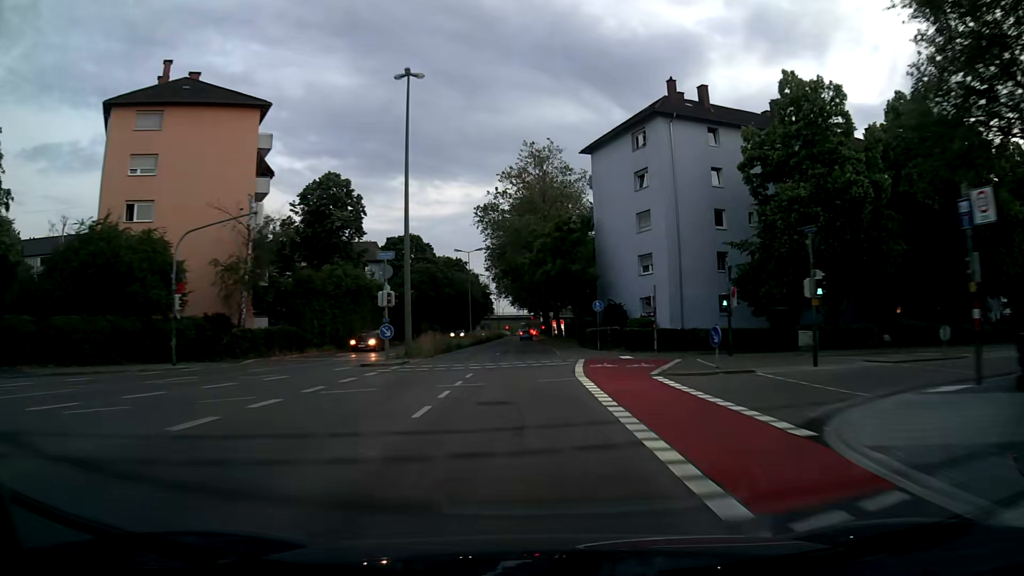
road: secondary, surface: asphalt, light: Dusk
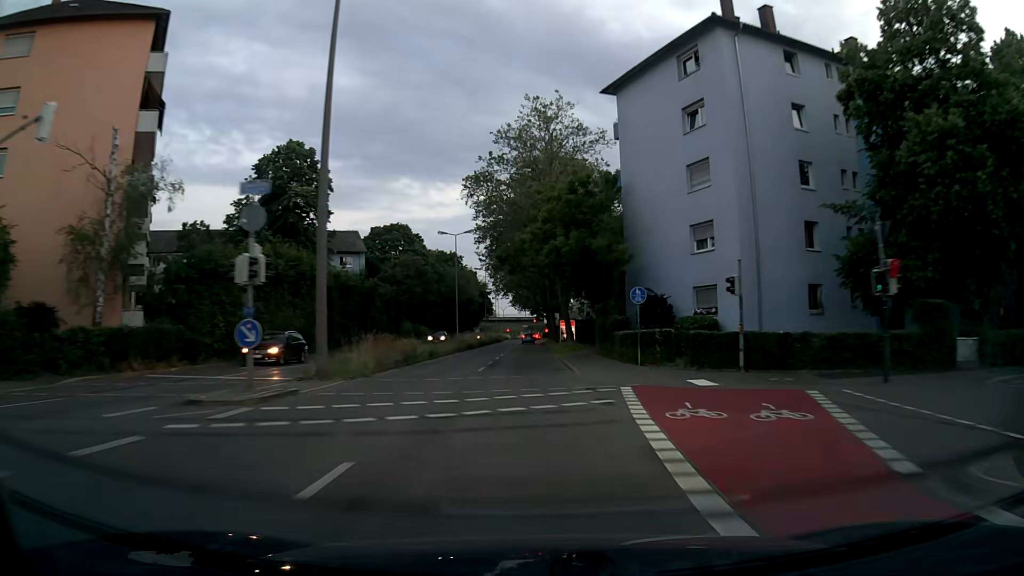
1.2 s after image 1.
(0.0, +14.2) m; 0°
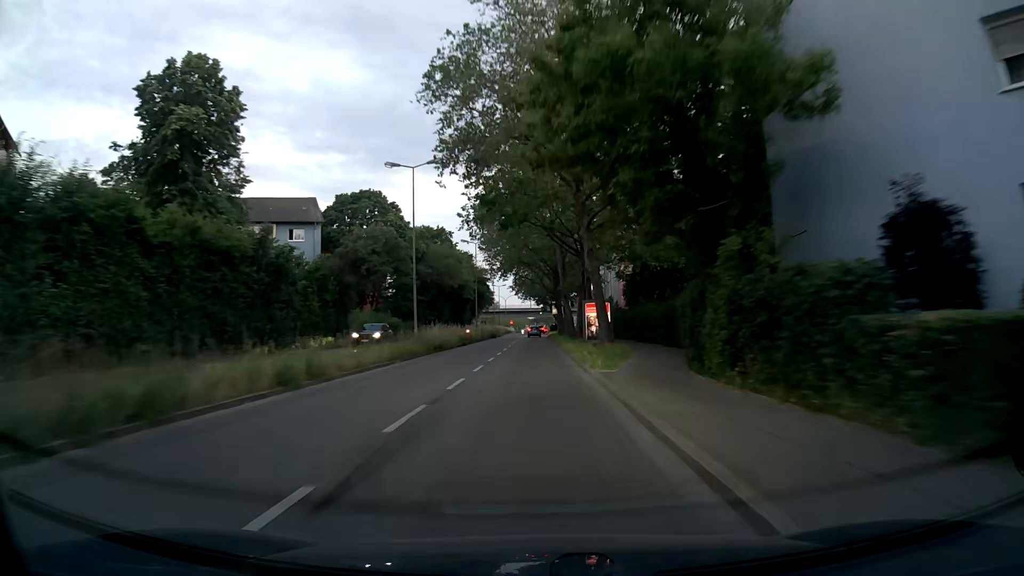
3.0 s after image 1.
(-0.2, +21.8) m; -1°
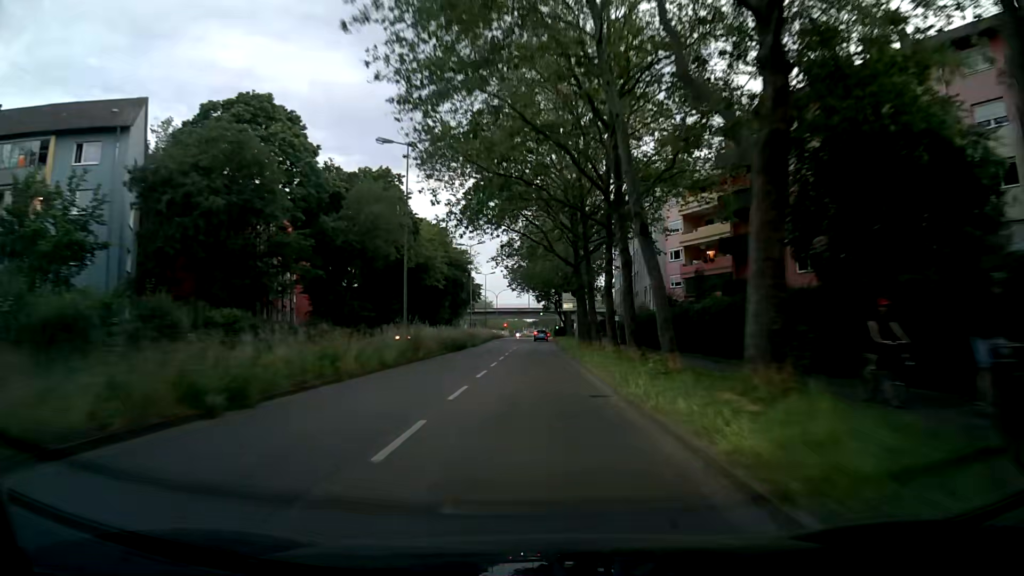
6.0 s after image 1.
(-0.1, +37.8) m; 0°
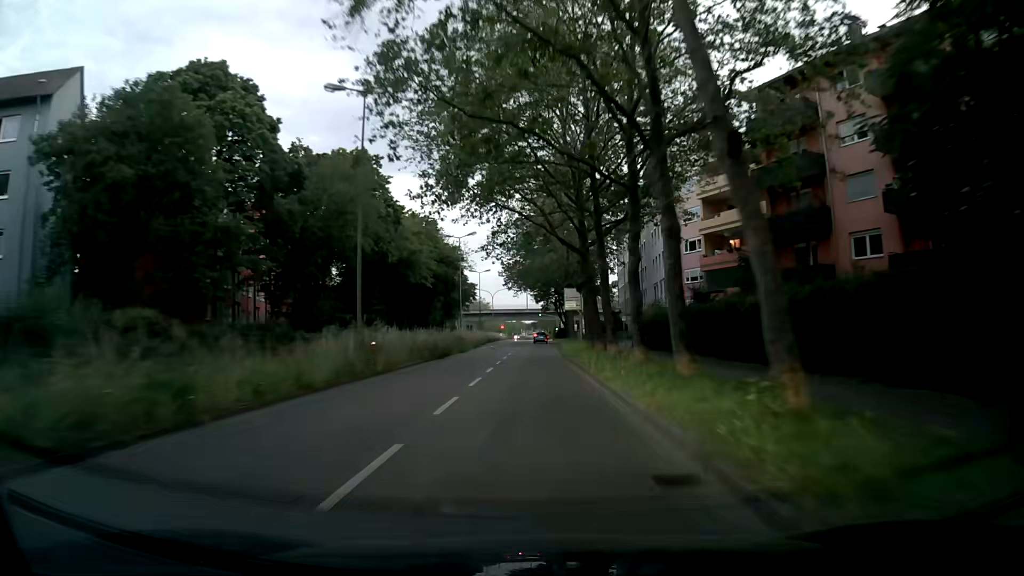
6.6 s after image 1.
(0.0, +7.7) m; 0°
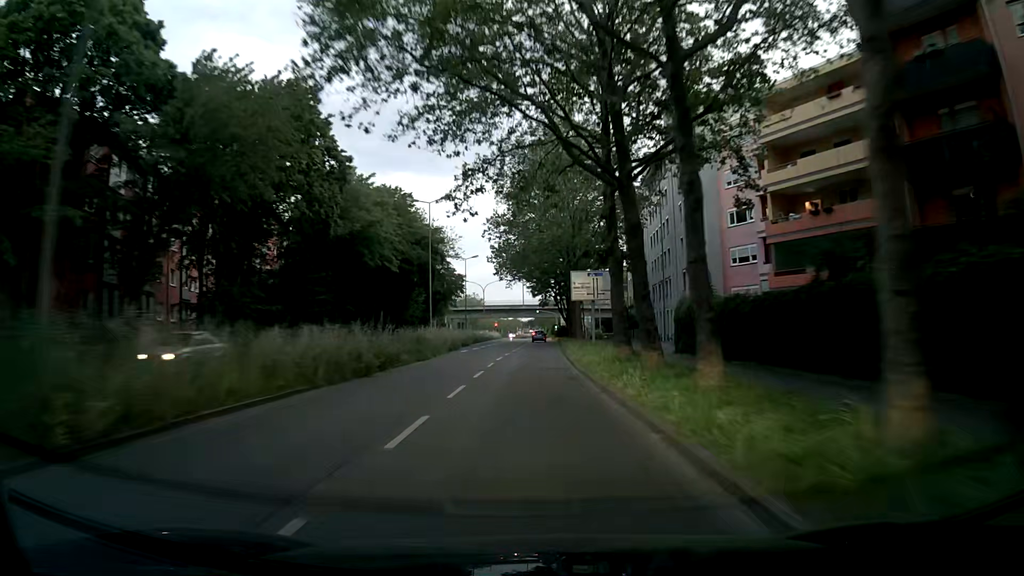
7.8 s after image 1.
(+0.1, +15.3) m; +1°
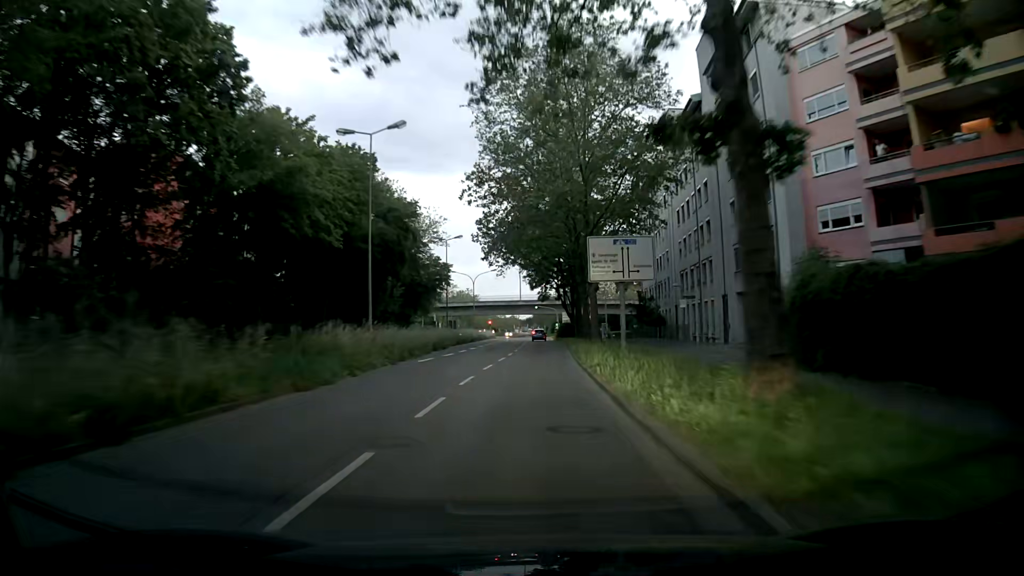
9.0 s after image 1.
(-0.2, +15.3) m; -1°
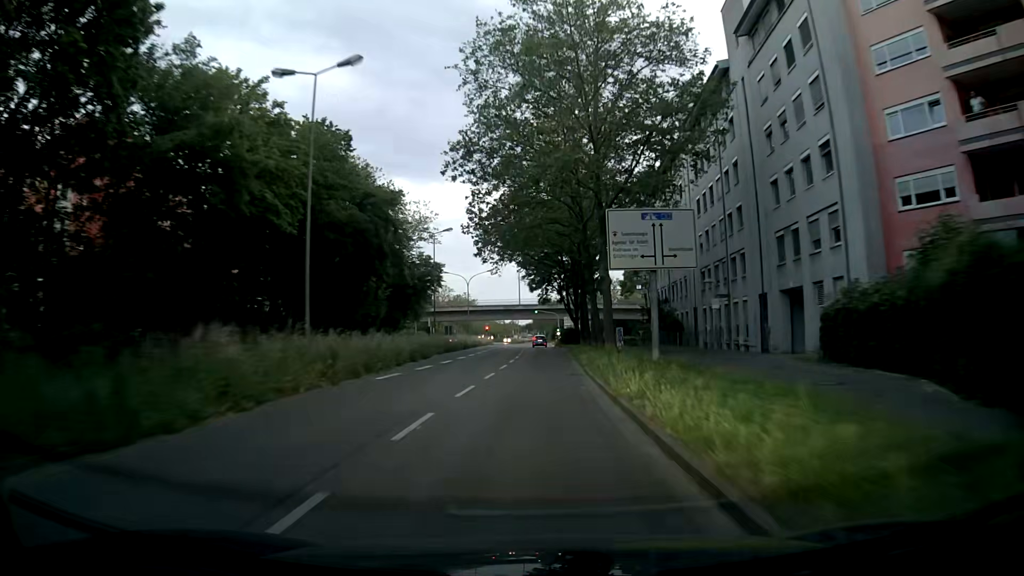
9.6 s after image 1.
(0.0, +7.7) m; 0°
(0, +10) (0, +20) (0, +30) (0, +40) (0, +50) (0, +60) (0, +70) (0, +80) (+1, +90) (+3, +100) m
